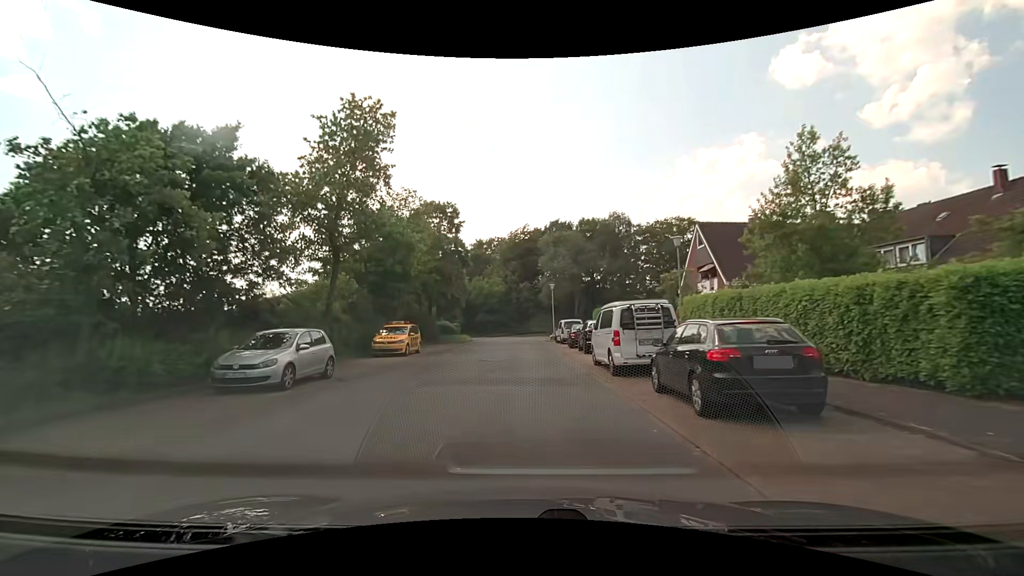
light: Day
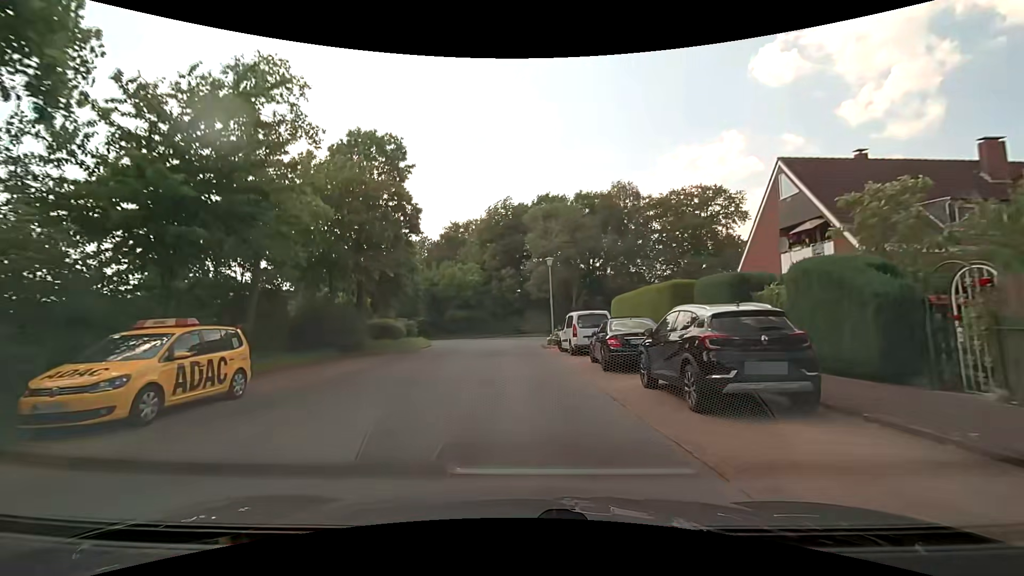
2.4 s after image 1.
(+0.1, +16.6) m; +2°
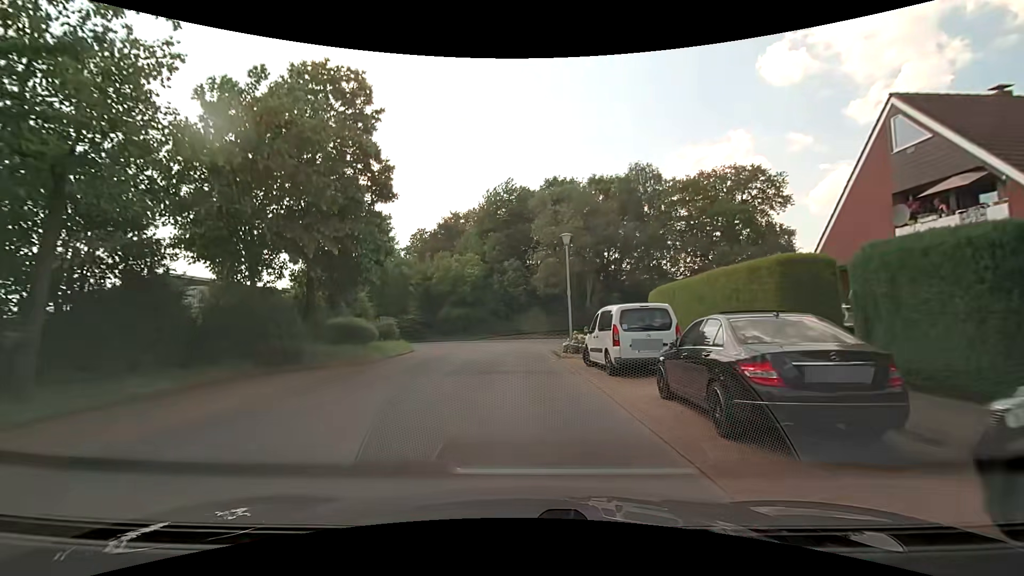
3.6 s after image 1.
(0.0, +7.9) m; 0°
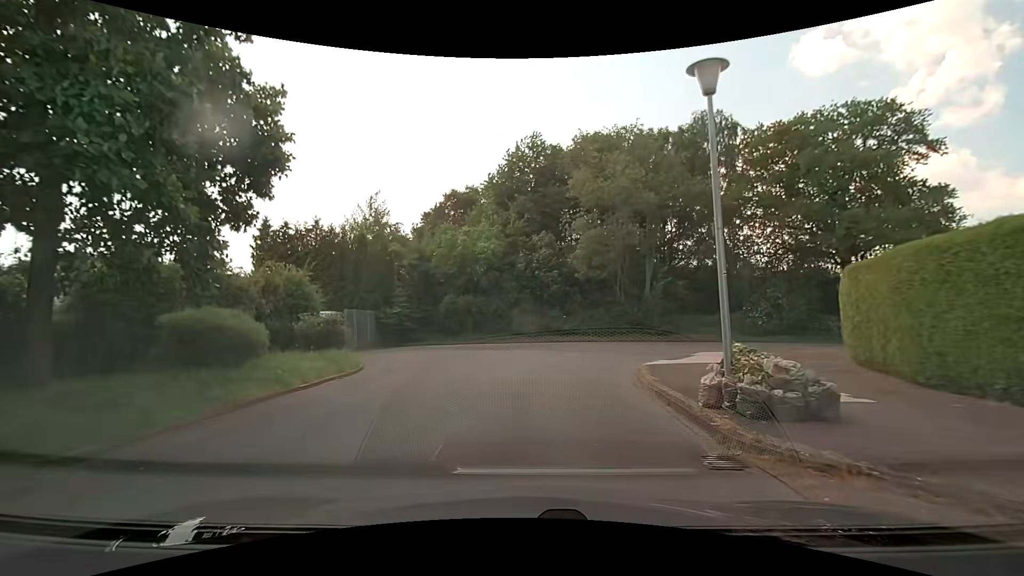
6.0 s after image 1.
(-0.5, +13.8) m; -5°
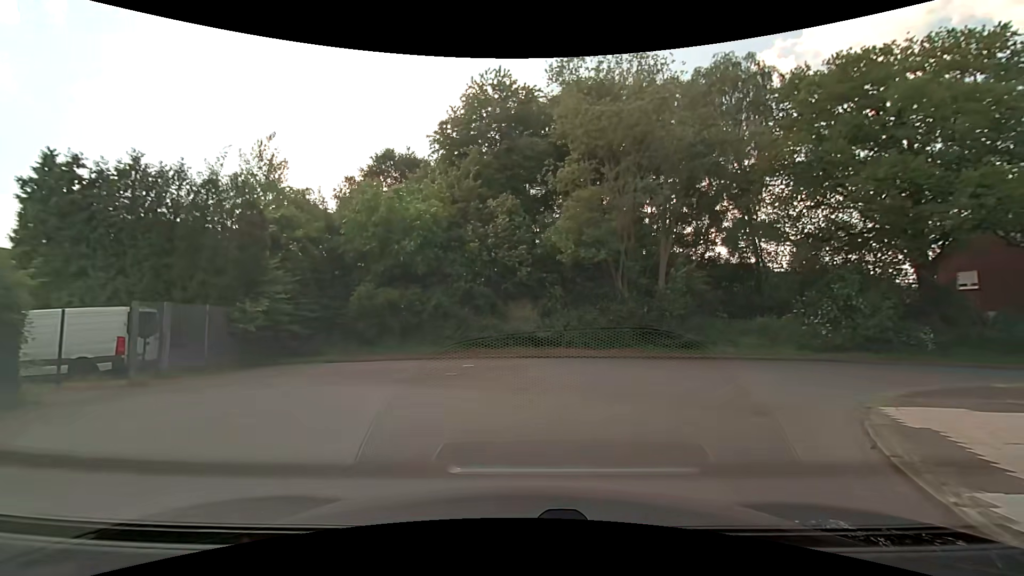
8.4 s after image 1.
(+0.4, +12.3) m; +5°
(+2, +10) (+8, +17) (+18, +20) (+28, +21) (+38, +22) (+48, +23) (+58, +24) (+68, +24) (+78, +25) (+88, +26) m
